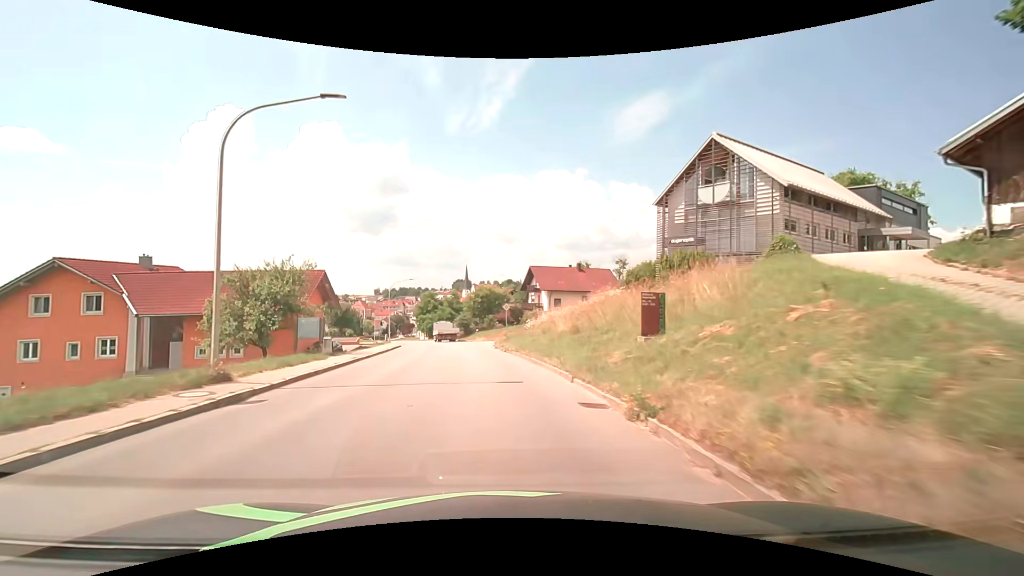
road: tertiary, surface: asphalt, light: Day
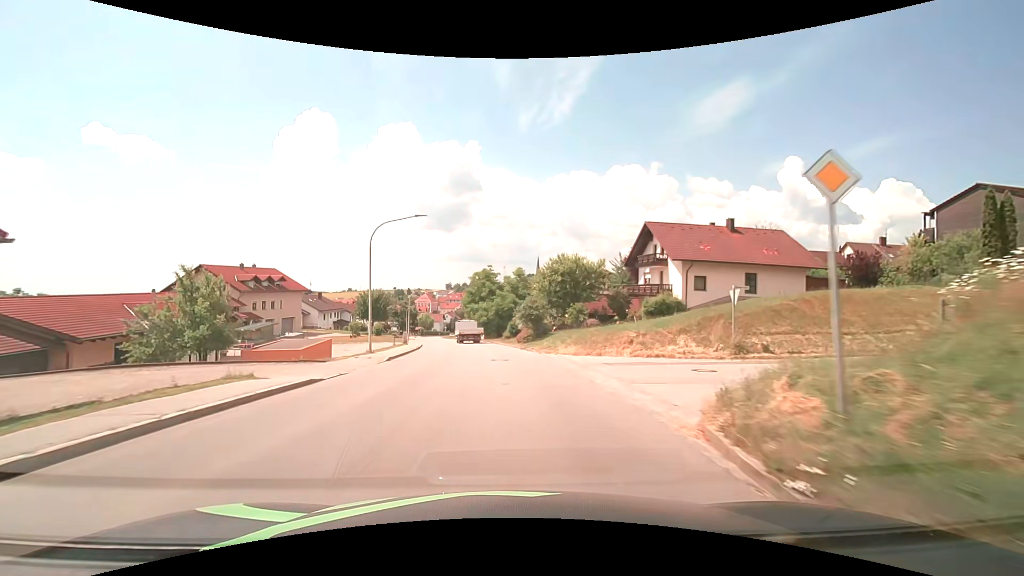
(-1.9, +31.8) m; -8°
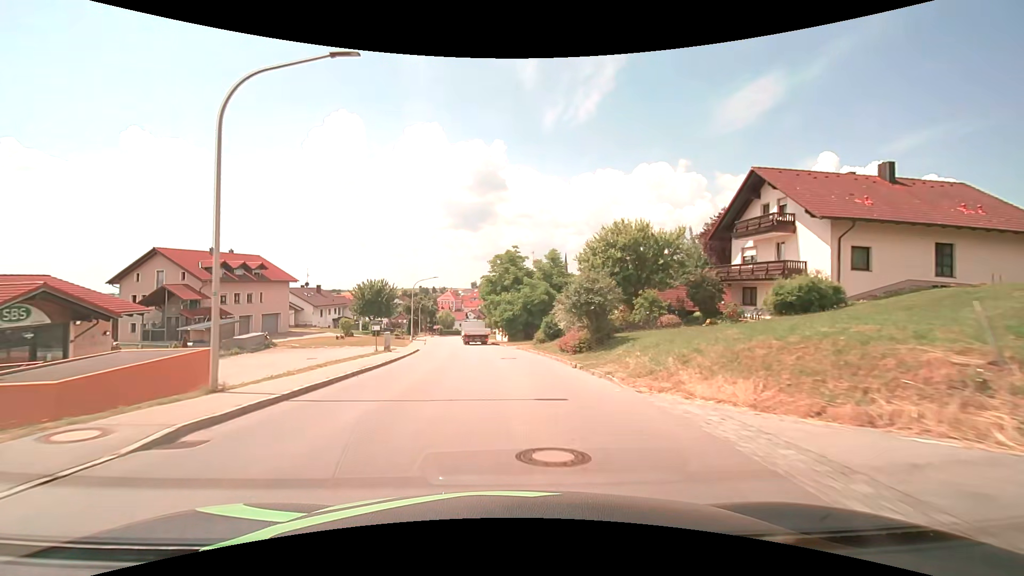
(-0.3, +15.8) m; -3°
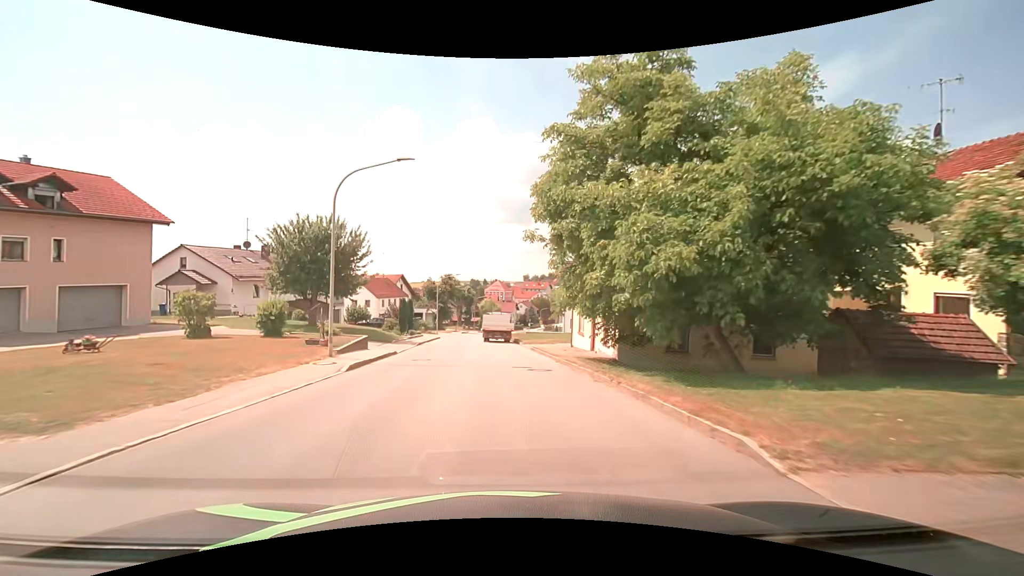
(-2.0, +38.0) m; -6°
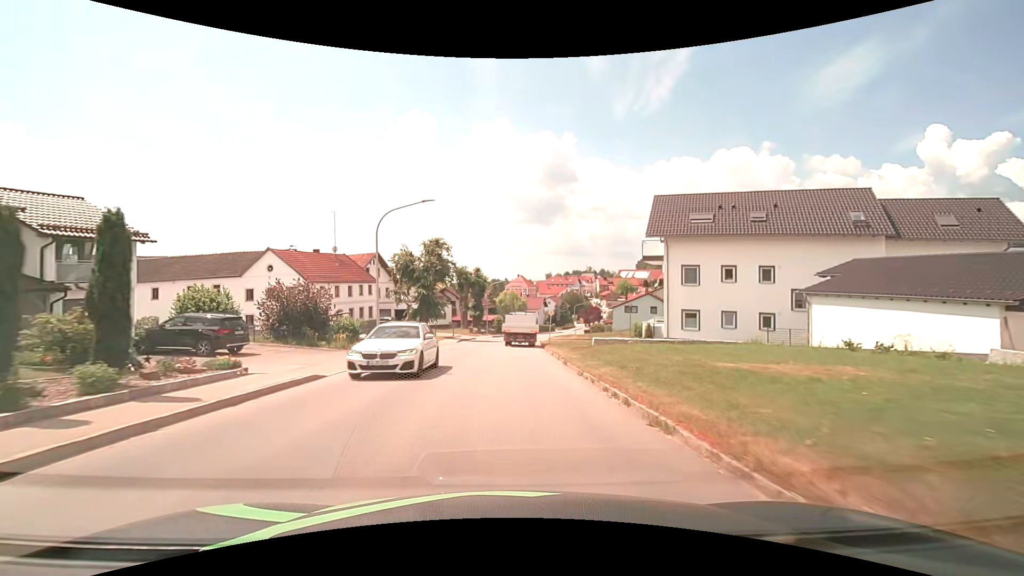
(-1.0, +36.3) m; -2°
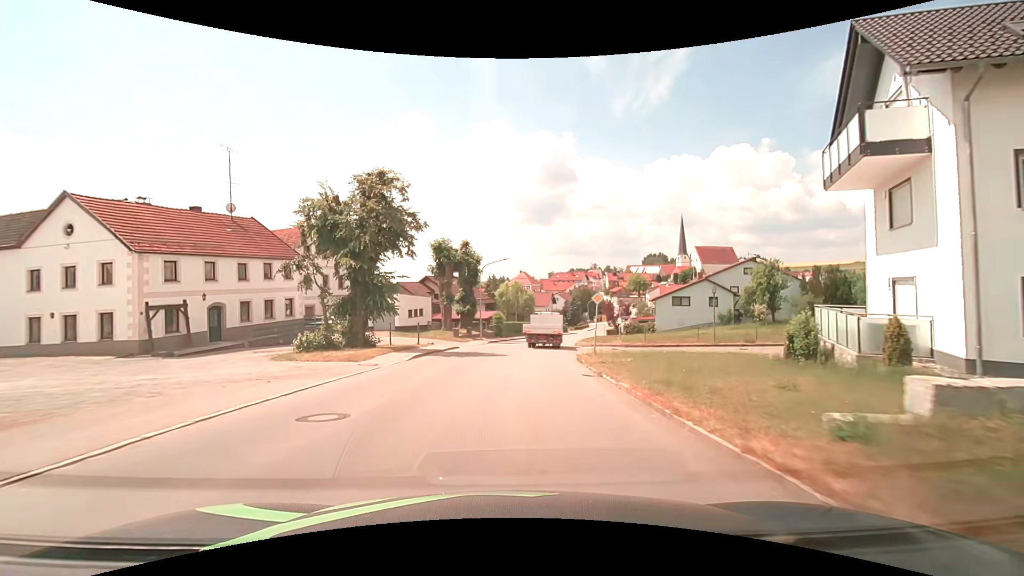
(-0.2, +21.4) m; -1°
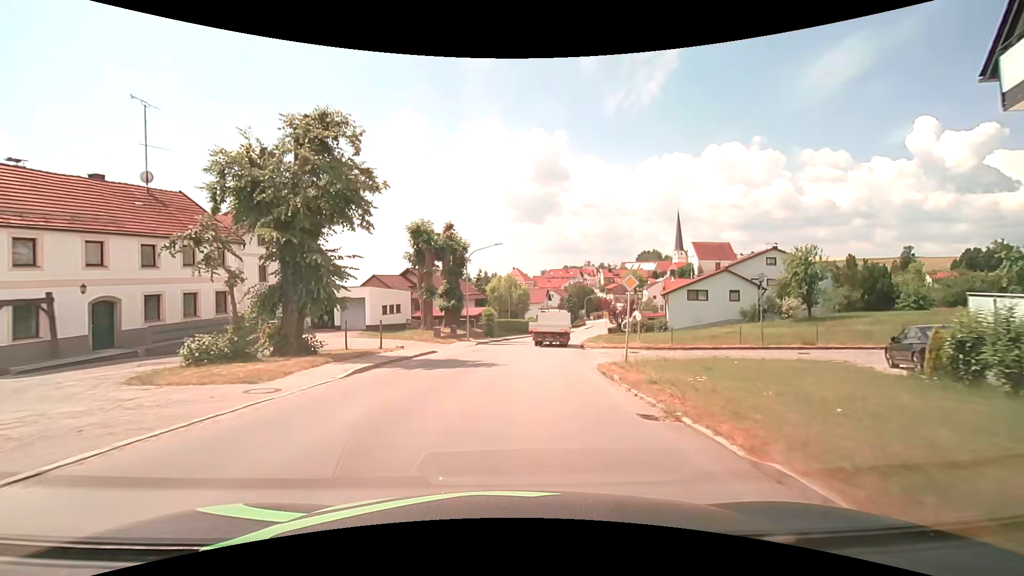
(0.0, +7.2) m; +1°
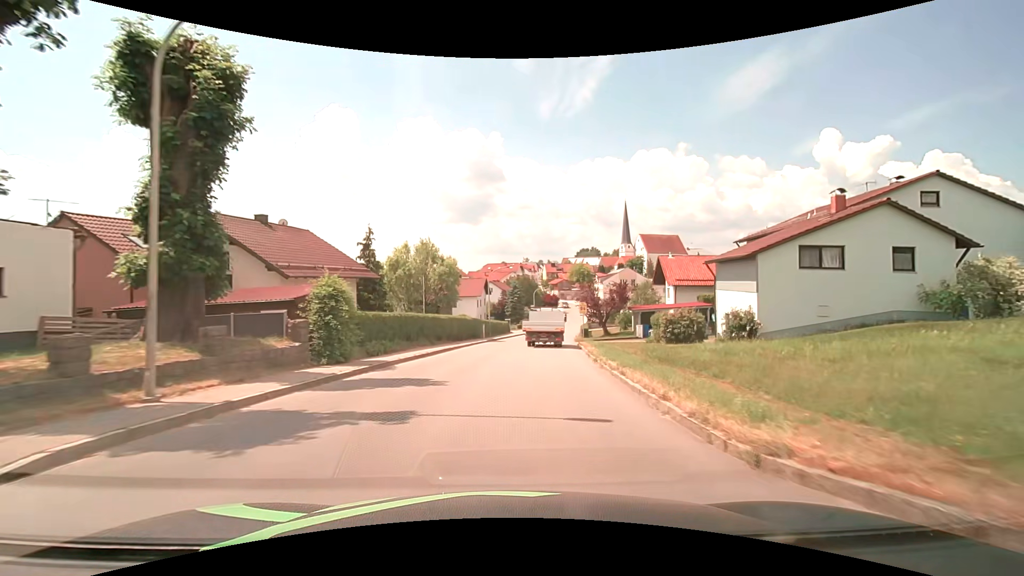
(+1.5, +28.8) m; +7°
(0, +10) (+1, +20) (+2, +30) (+3, +40) (+4, +50) (+6, +60) (+8, +70) (+9, +79) (+11, +89) (+13, +99) m
